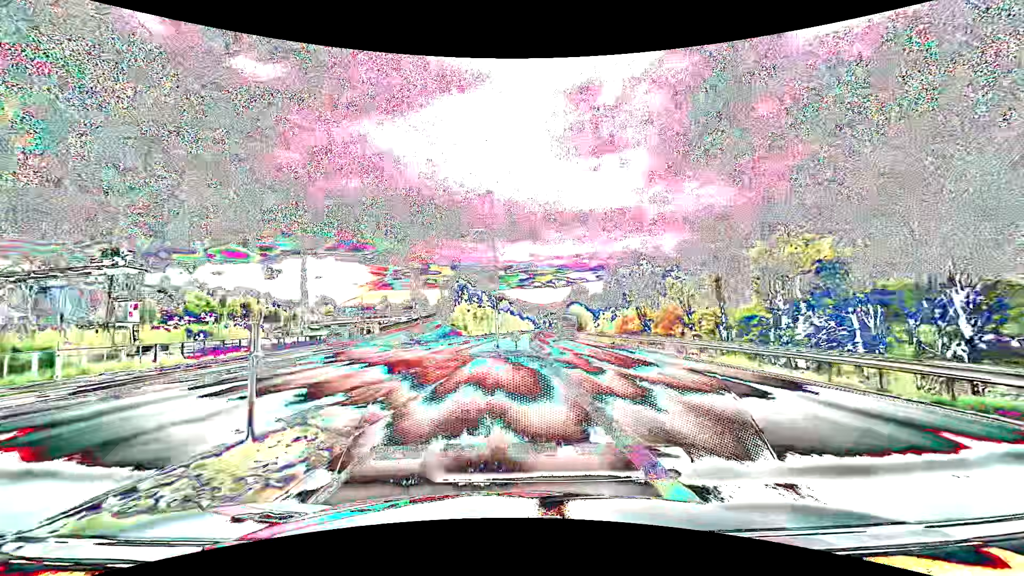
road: primary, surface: asphalt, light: Day
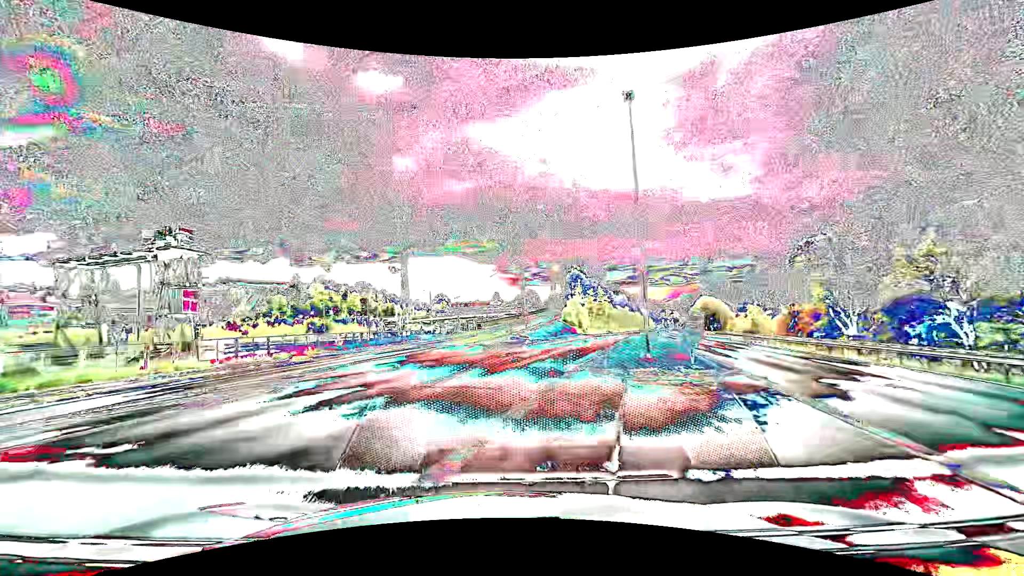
(-1.2, +12.7) m; -12°
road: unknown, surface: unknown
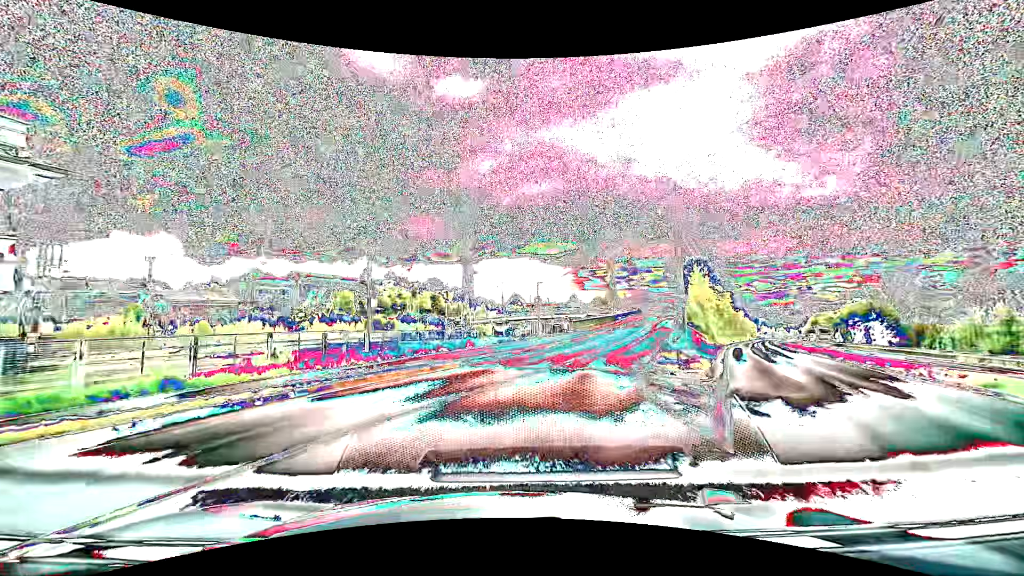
(-3.1, +22.1) m; -10°
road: primary_link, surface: asphalt
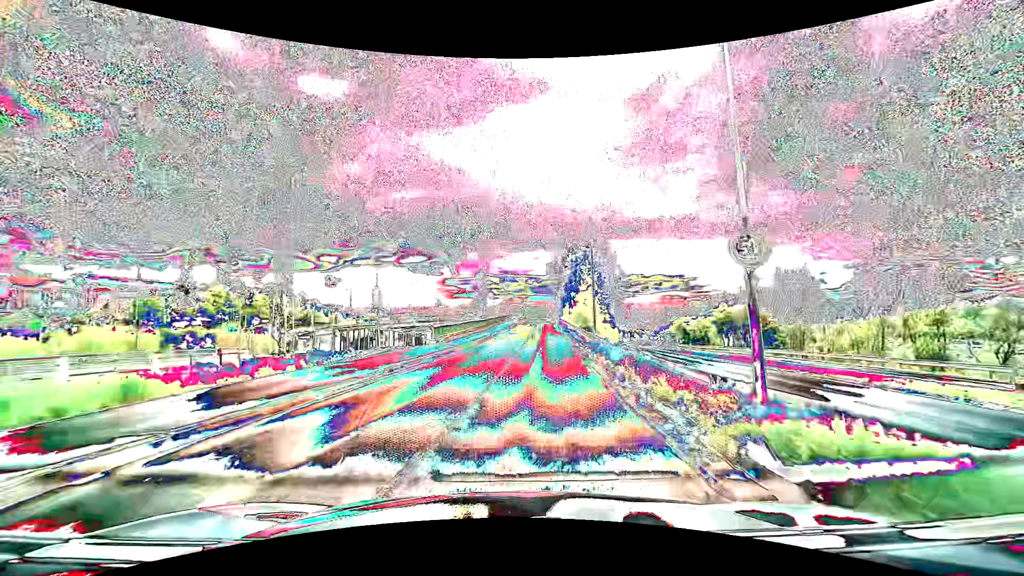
(+1.9, +16.2) m; +15°
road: unclassified
